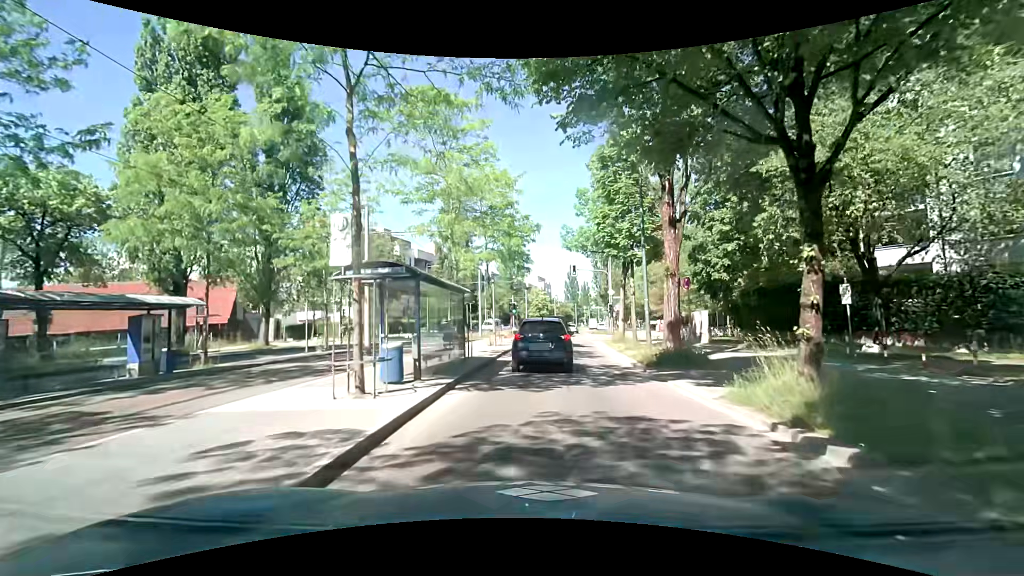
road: secondary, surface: asphalt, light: Day
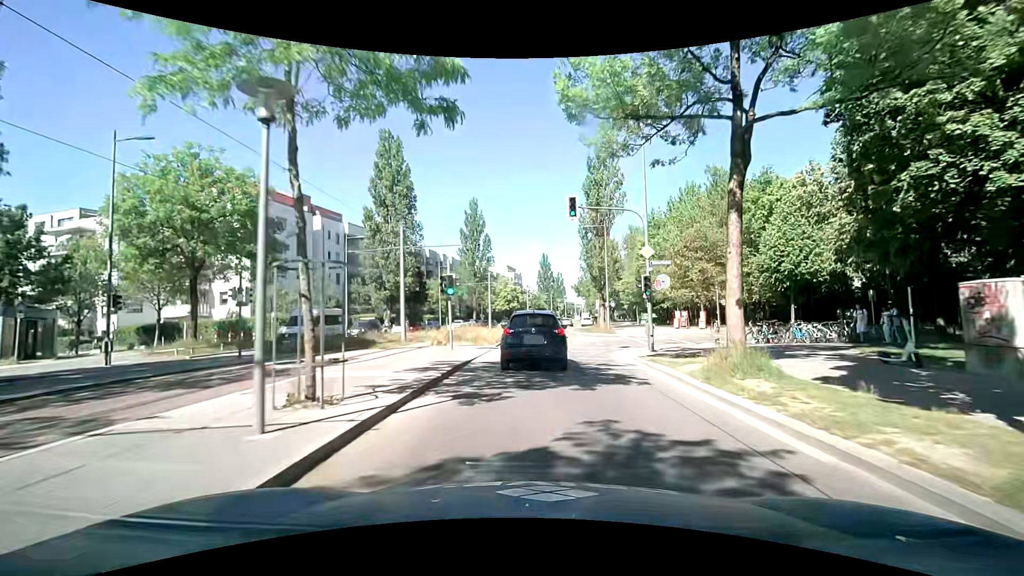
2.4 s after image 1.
(+0.8, +21.6) m; +3°
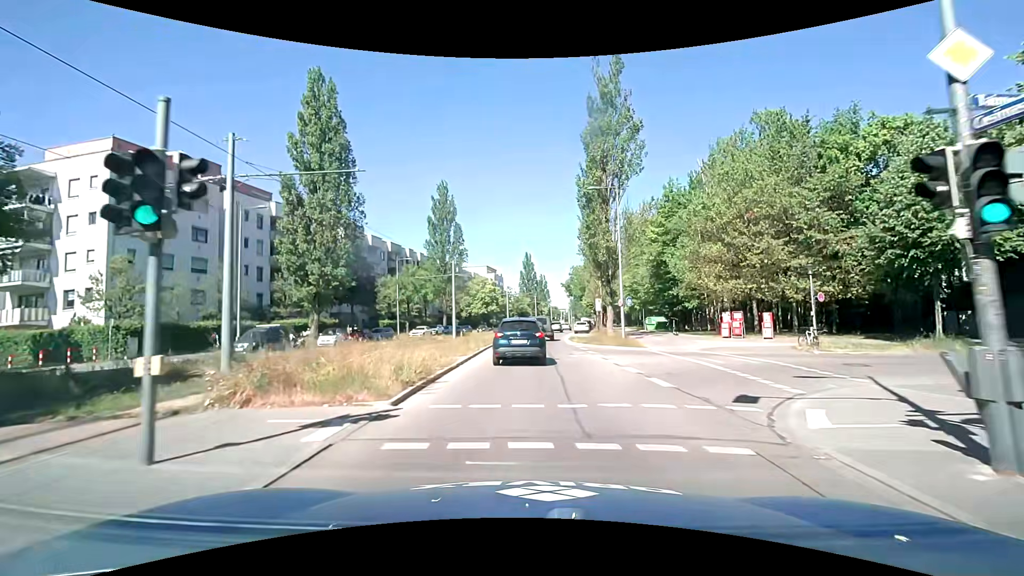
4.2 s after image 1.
(+0.4, +15.9) m; +3°
(0, +10) (0, +20) (0, +30) (0, +40) (0, +50) (+1, +60) (+2, +70) (+3, +80) (+5, +90) (+6, +100) m
